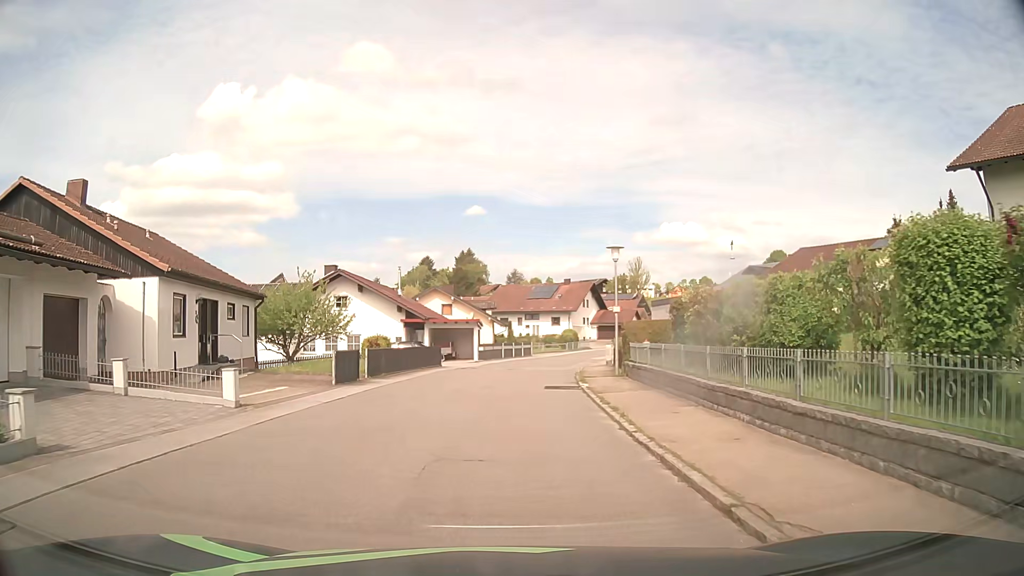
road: residential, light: Day
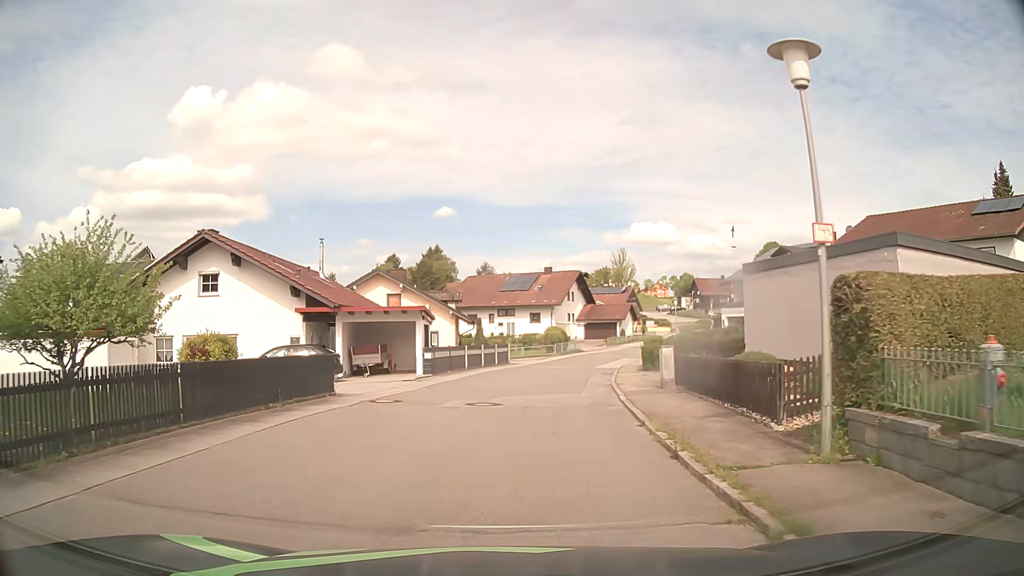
(+0.4, +17.0) m; +3°
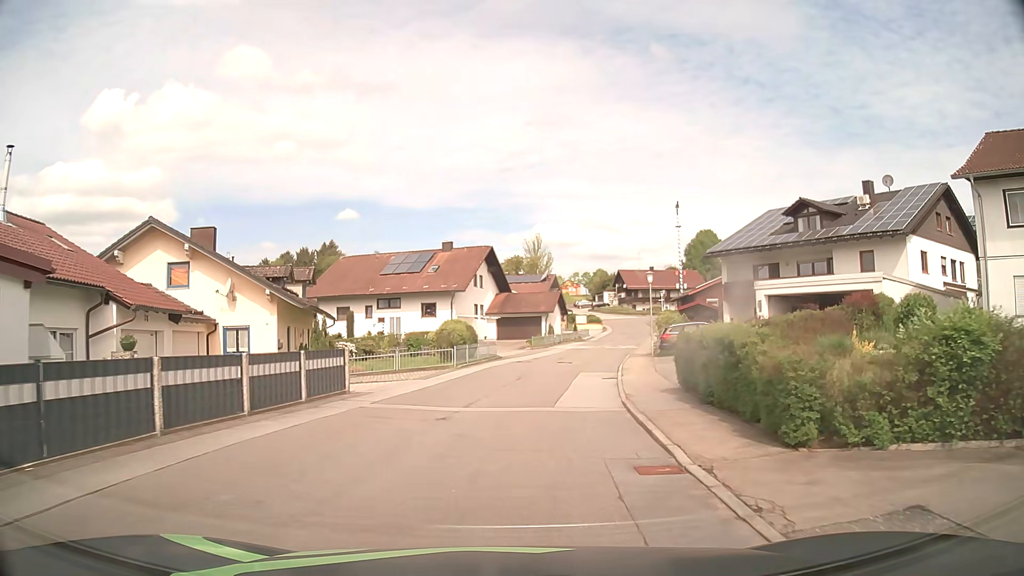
(+1.5, +22.0) m; +7°
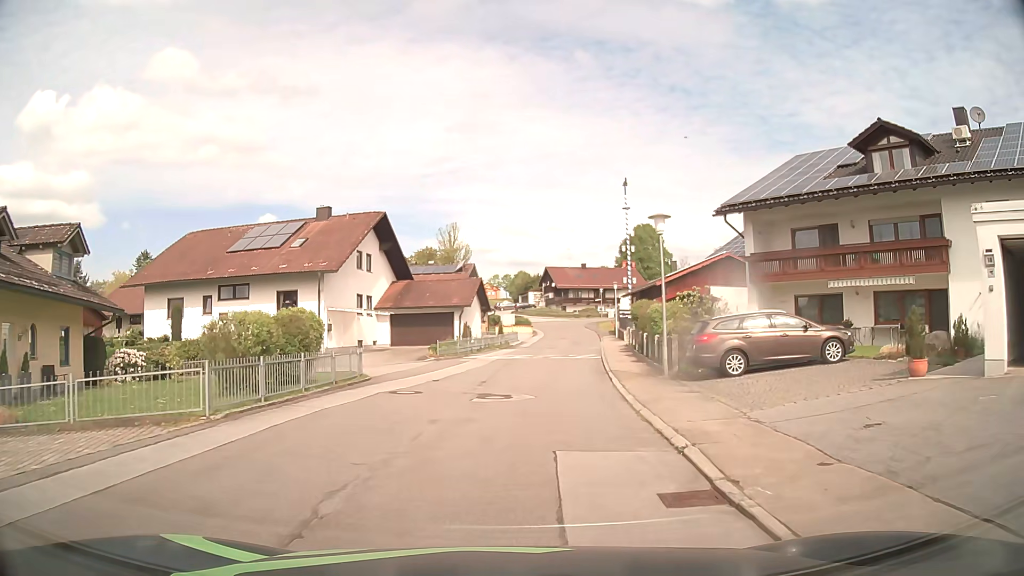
(+1.3, +18.0) m; +8°
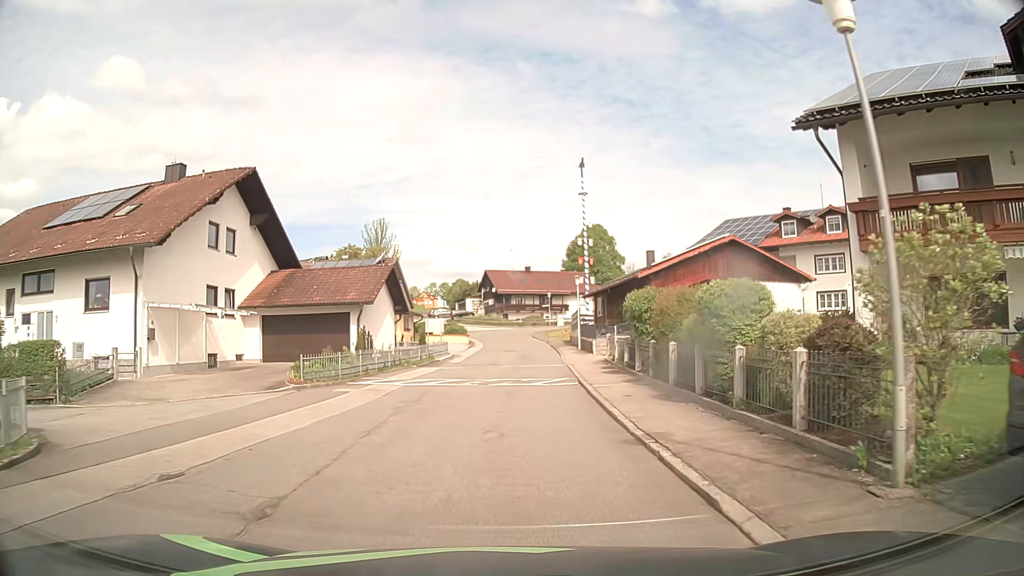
(+0.6, +13.6) m; +4°
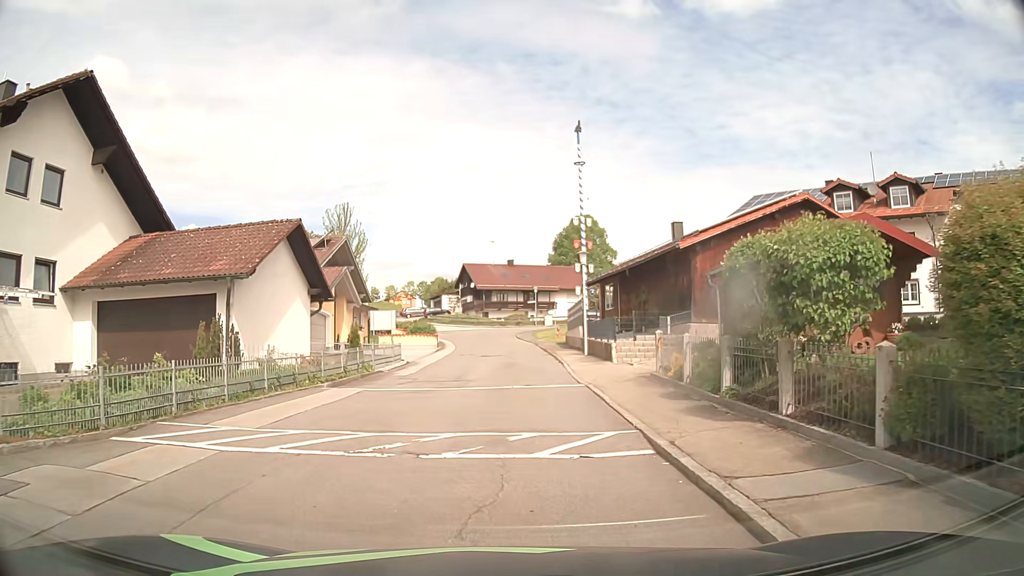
(+0.2, +11.9) m; +1°
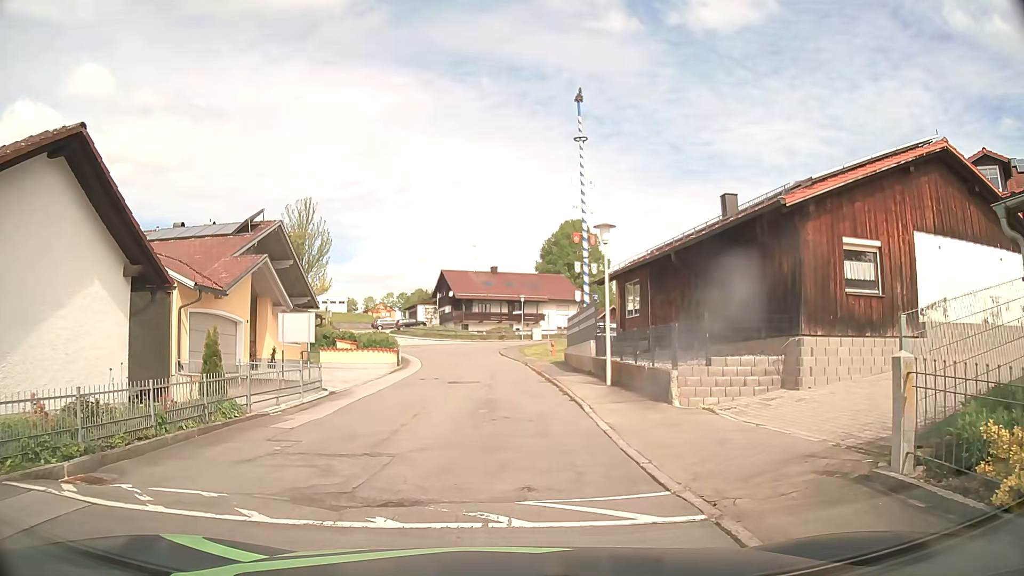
(+0.2, +10.5) m; +1°
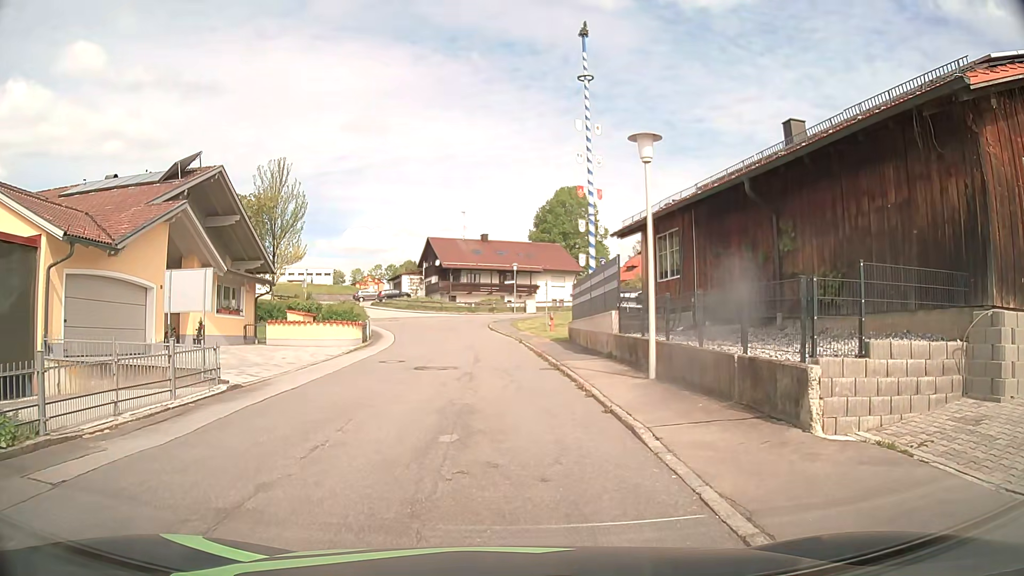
(+0.1, +6.7) m; -1°
(0, +10) (0, +20) (0, +30) (-1, +40) (-2, +50) (-5, +59) (-9, +69) (-14, +77) (-19, +86) (-25, +94) m
